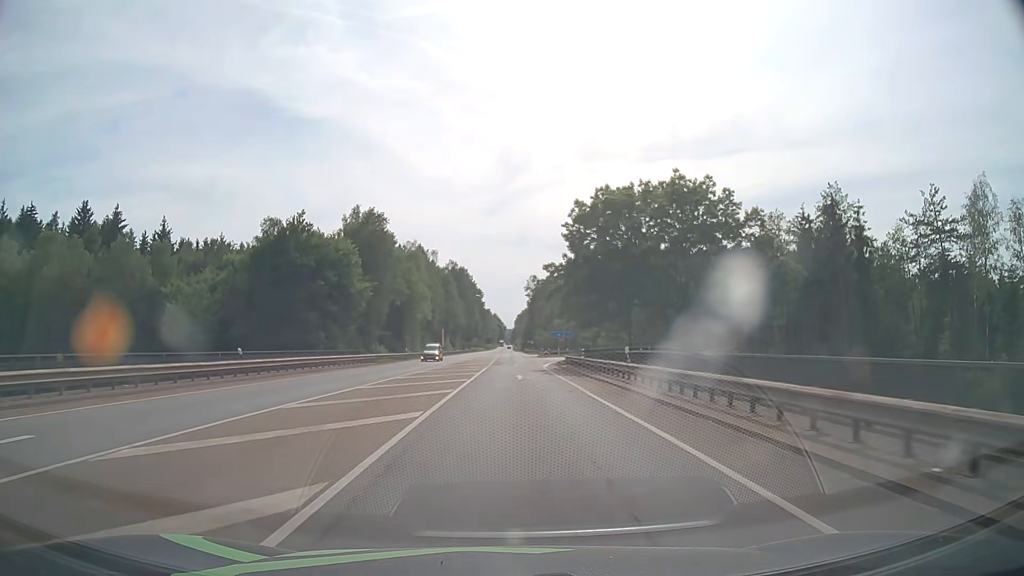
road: secondary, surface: asphalt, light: Day
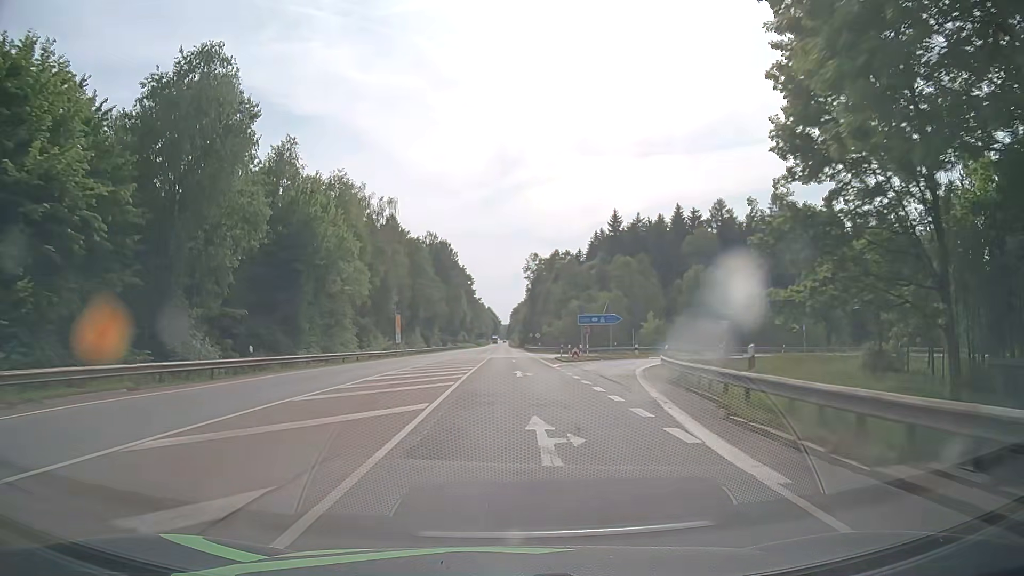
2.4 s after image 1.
(+0.2, +42.9) m; 0°
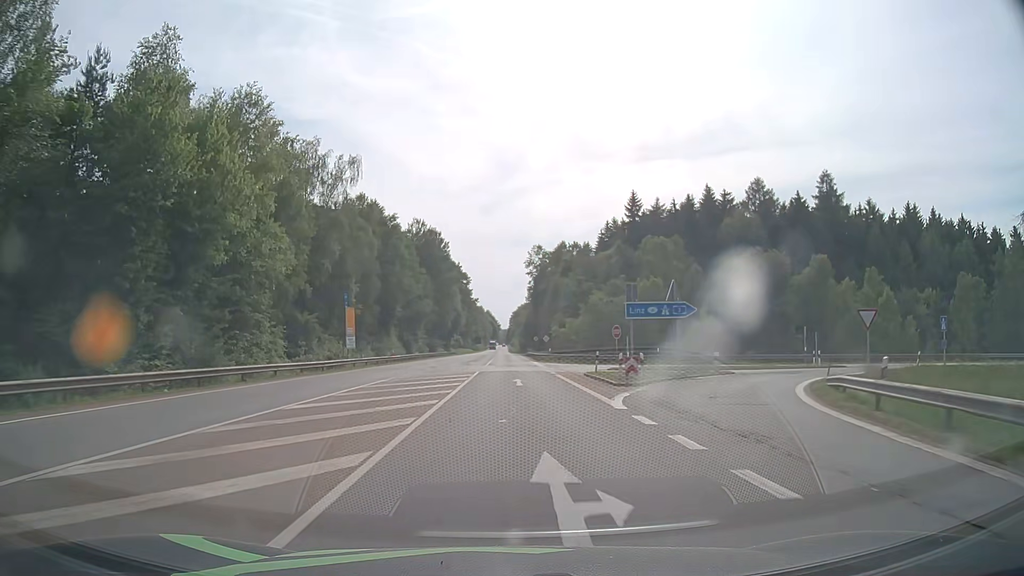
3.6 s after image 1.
(0.0, +21.5) m; 0°
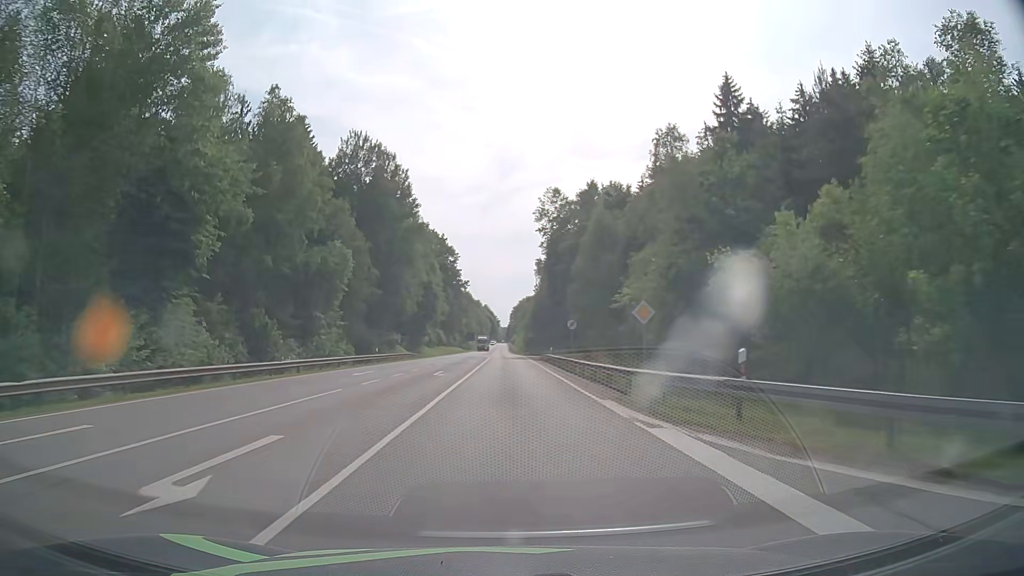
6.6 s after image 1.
(+0.1, +53.7) m; 0°
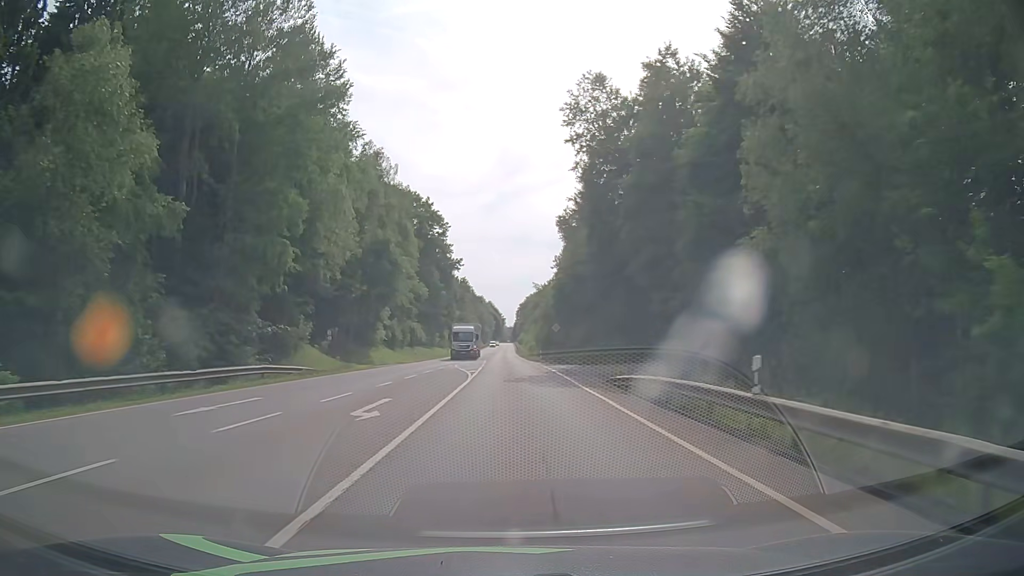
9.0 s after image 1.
(0.0, +43.1) m; -1°
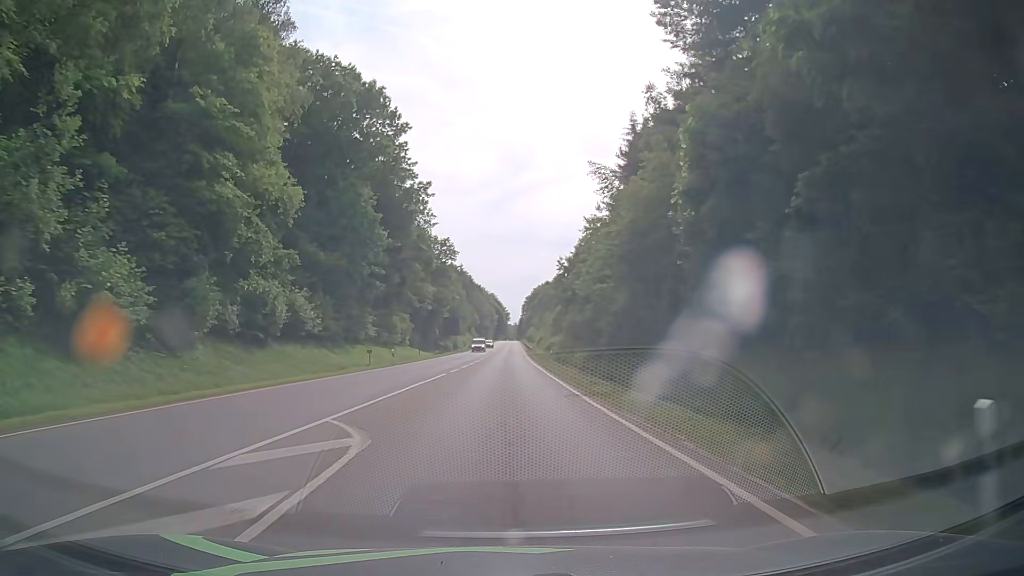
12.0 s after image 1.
(+0.2, +58.0) m; 0°
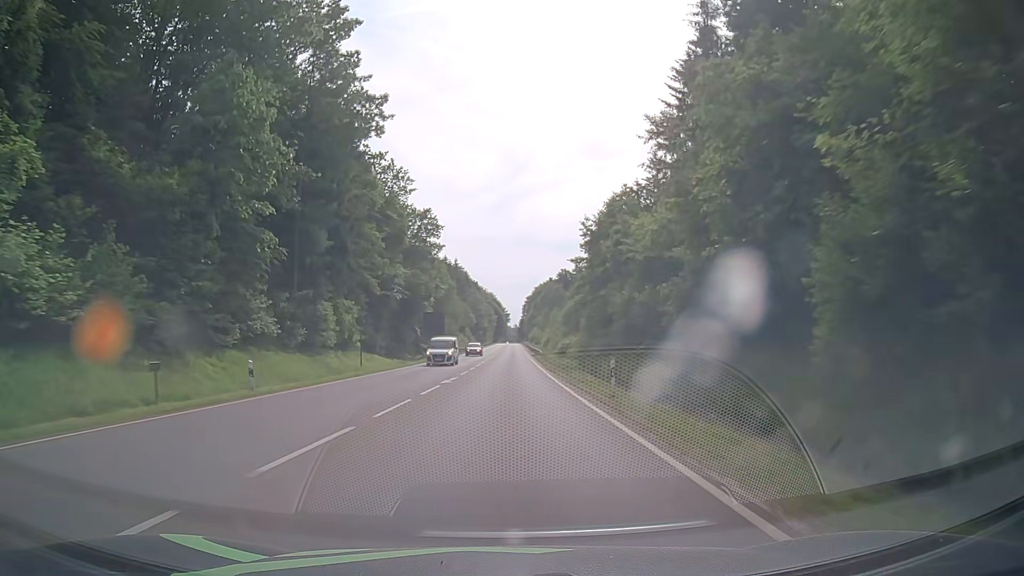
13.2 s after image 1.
(+0.1, +25.2) m; 0°
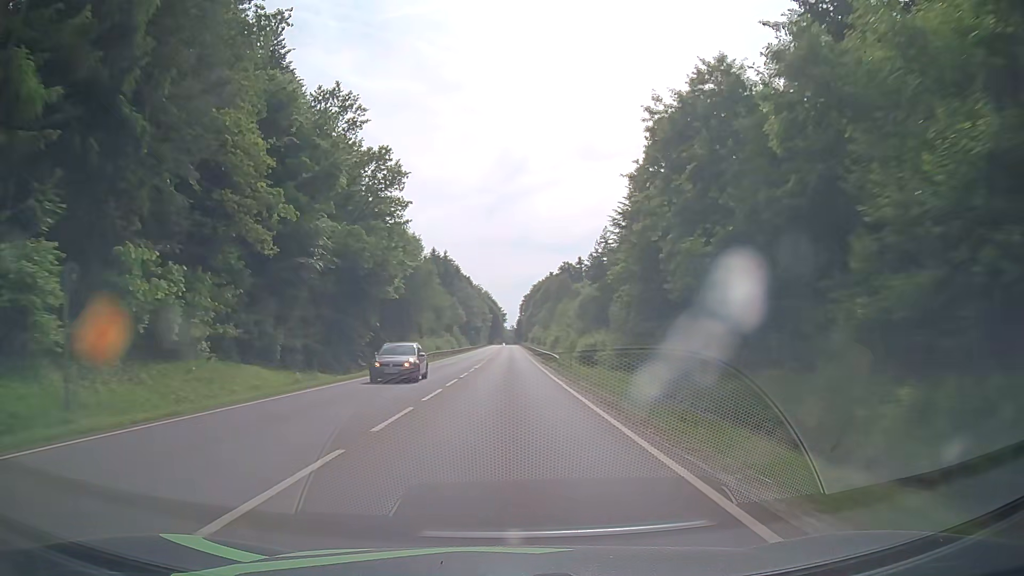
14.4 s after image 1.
(0.0, +26.3) m; 0°
(0, +10) (0, +20) (0, +30) (0, +40) (0, +50) (0, +60) (0, +70) (+1, +80) (+1, +90) (+1, +100) m
